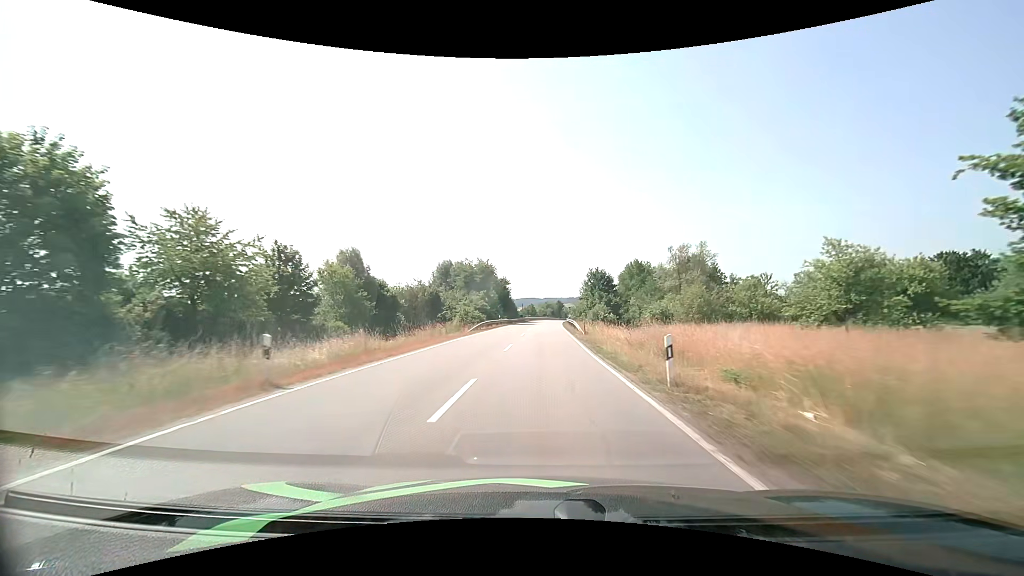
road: tertiary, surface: asphalt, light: Day
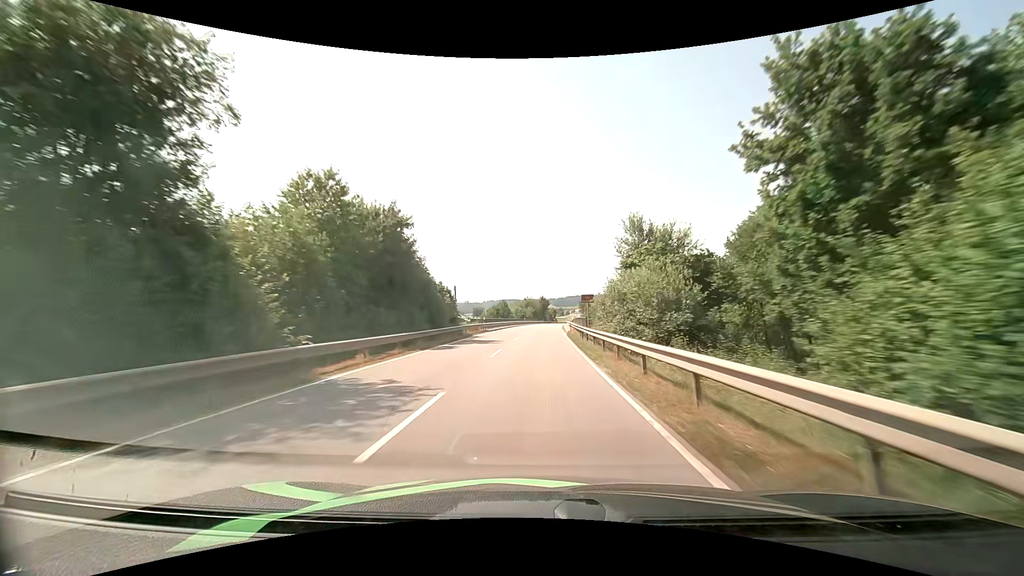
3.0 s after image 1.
(+1.4, +62.4) m; +2°
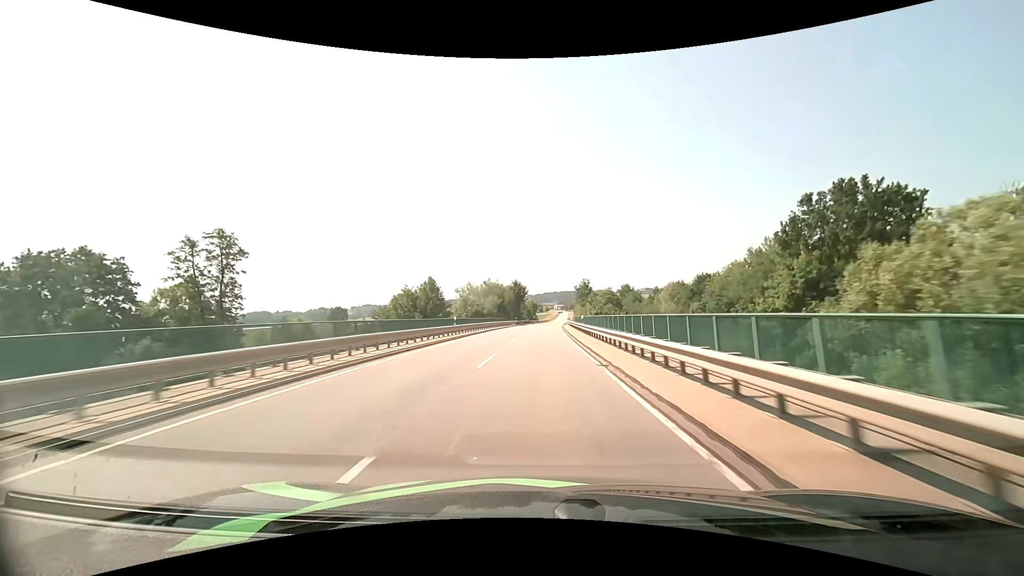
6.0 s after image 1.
(+1.3, +64.9) m; +3°
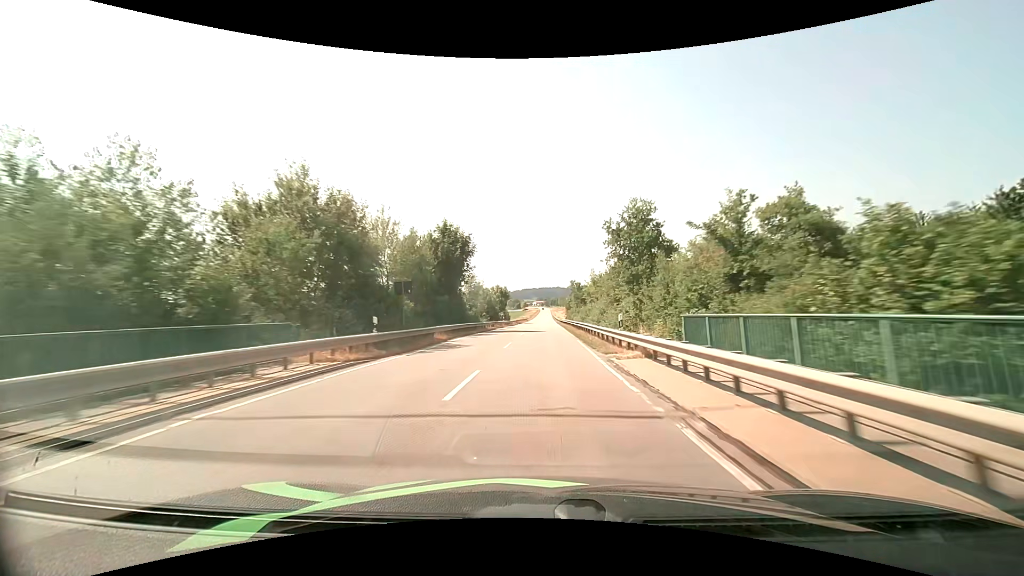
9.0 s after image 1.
(+1.1, +65.5) m; +2°
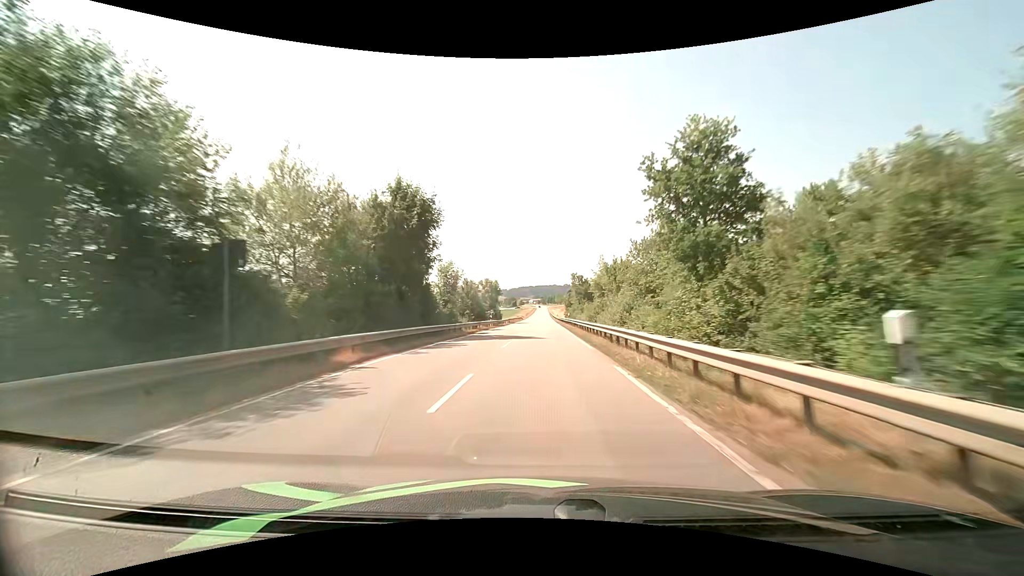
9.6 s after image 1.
(+0.1, +13.3) m; 0°
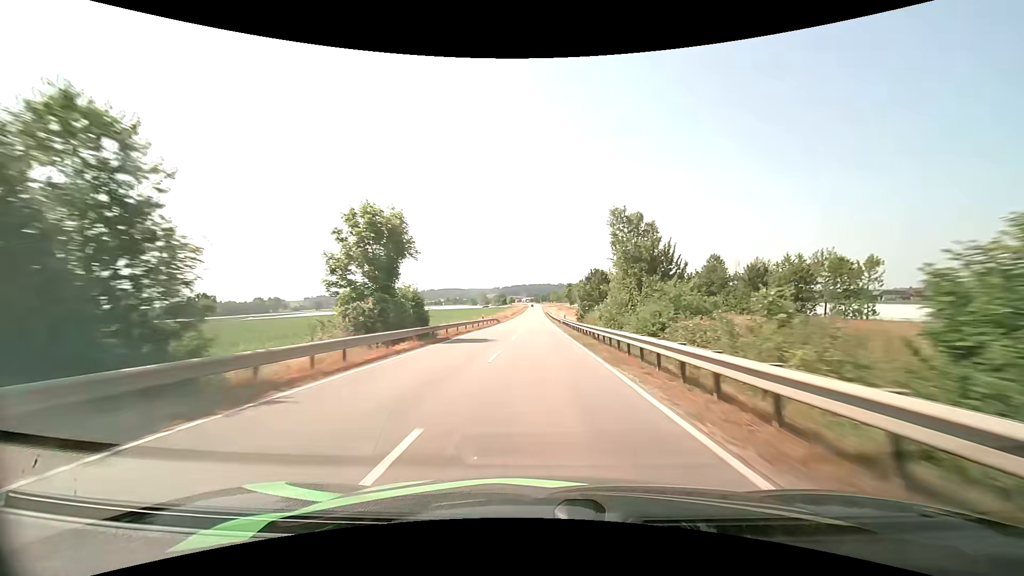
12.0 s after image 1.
(+0.5, +53.6) m; +1°
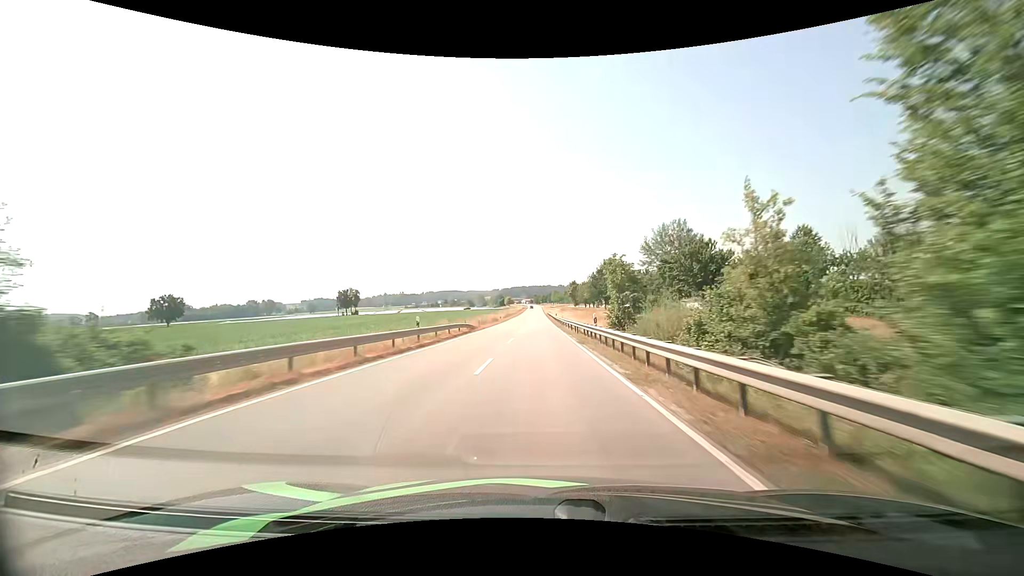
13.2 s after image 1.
(0.0, +27.2) m; 0°
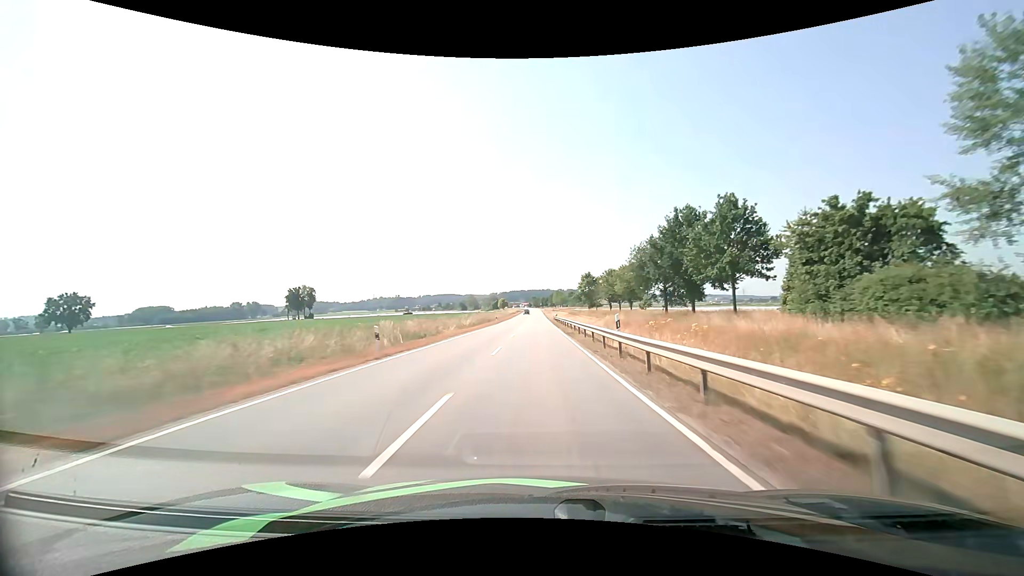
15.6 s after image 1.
(-0.2, +55.4) m; 0°
(0, +10) (0, +20) (0, +30) (0, +40) (0, +50) (0, +60) (0, +70) (0, +80) (0, +90) (0, +100) m
